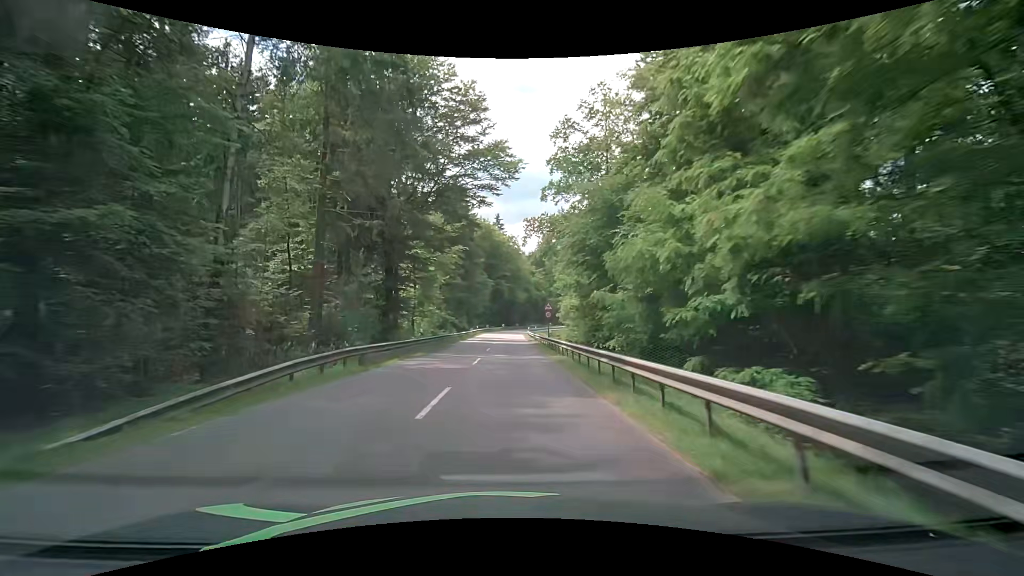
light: Day
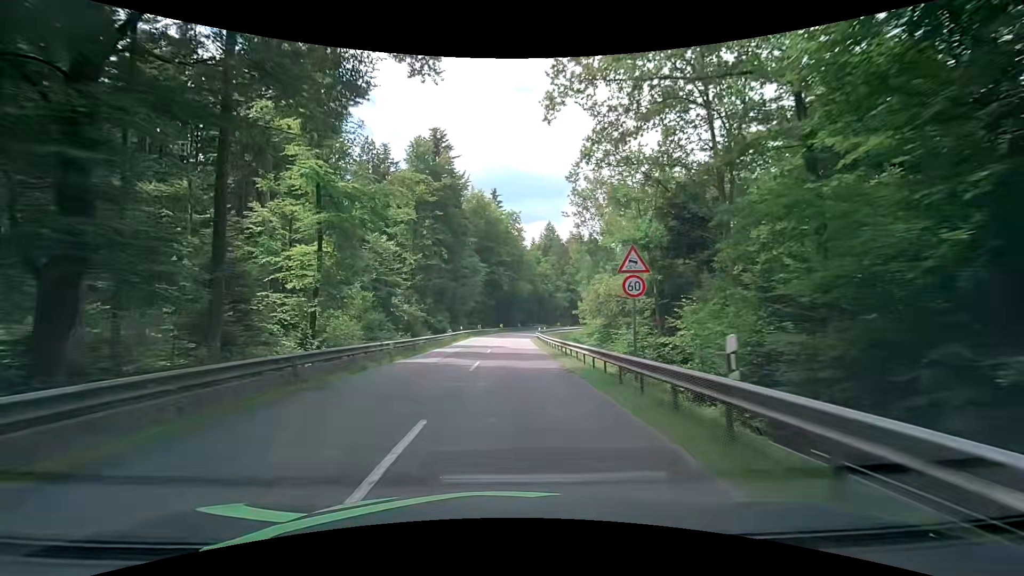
(+0.3, +26.3) m; +1°
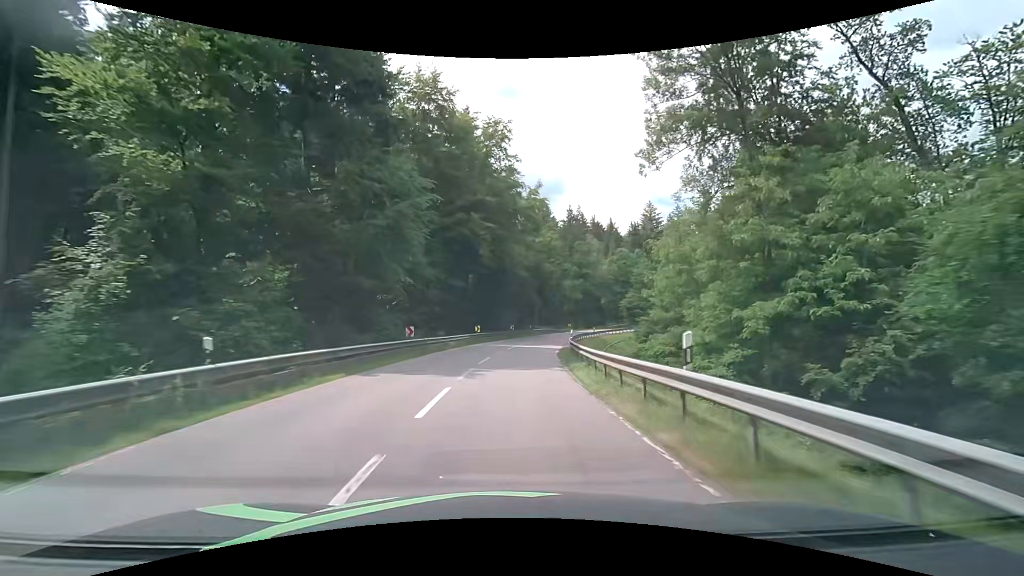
(+0.1, +43.1) m; +1°
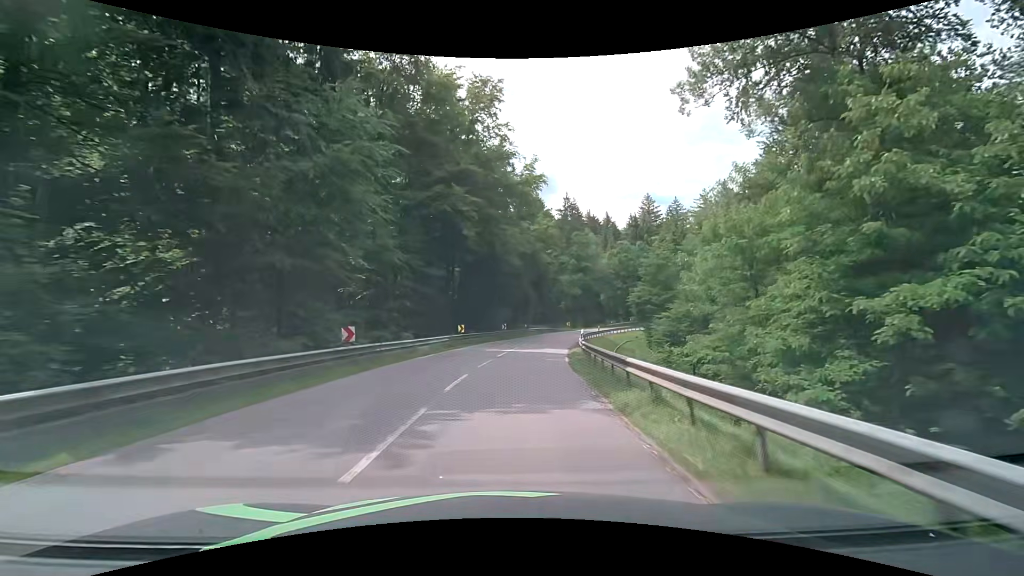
(+0.1, +8.5) m; +1°
